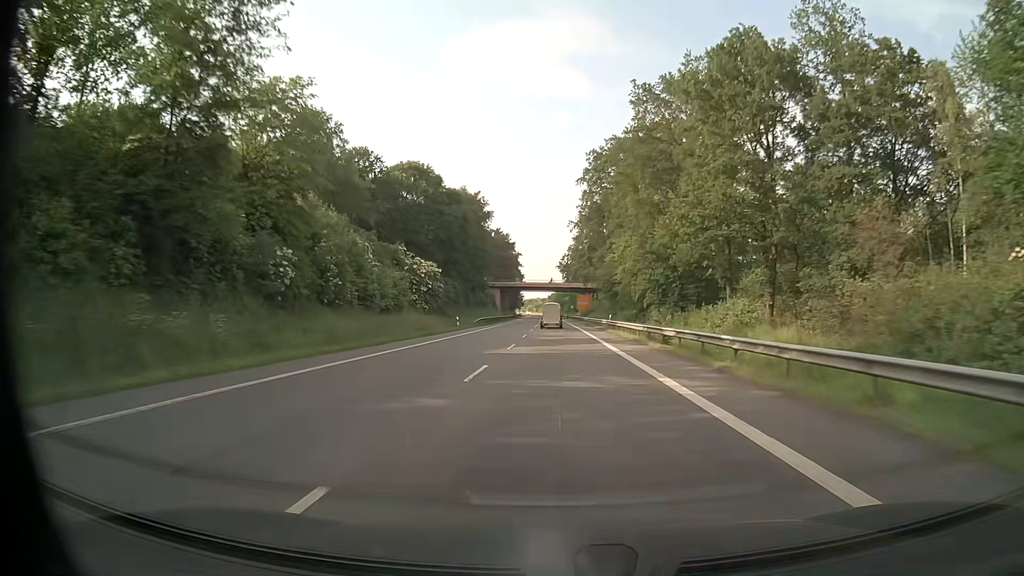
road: primary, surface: asphalt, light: Day
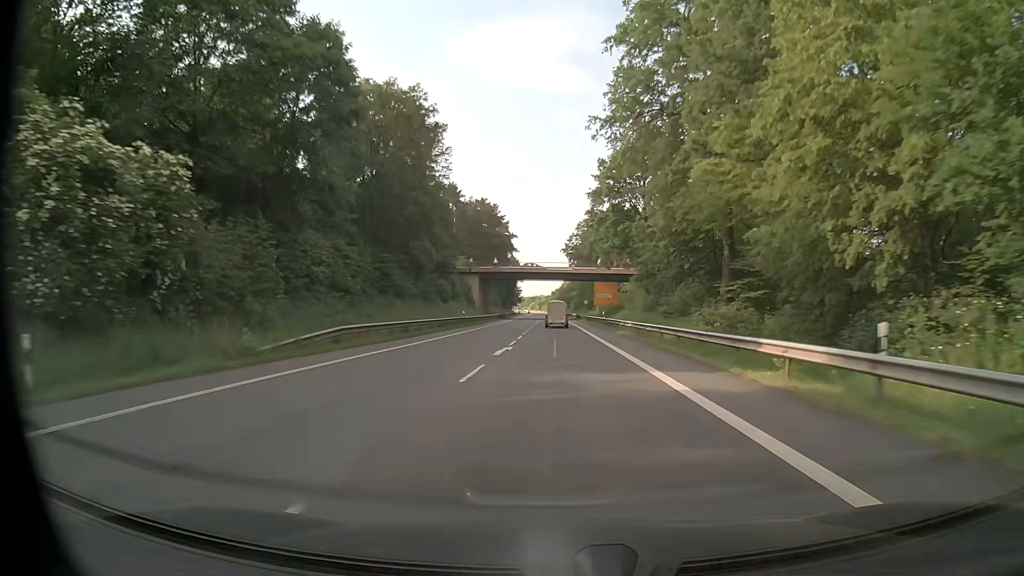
(-0.2, +48.1) m; -1°
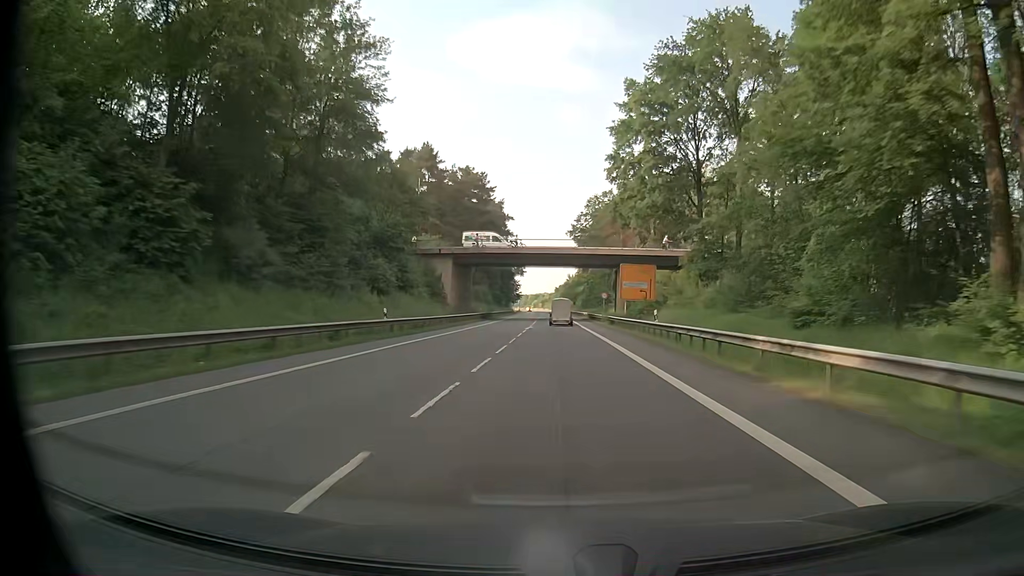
(0.0, +30.0) m; 0°
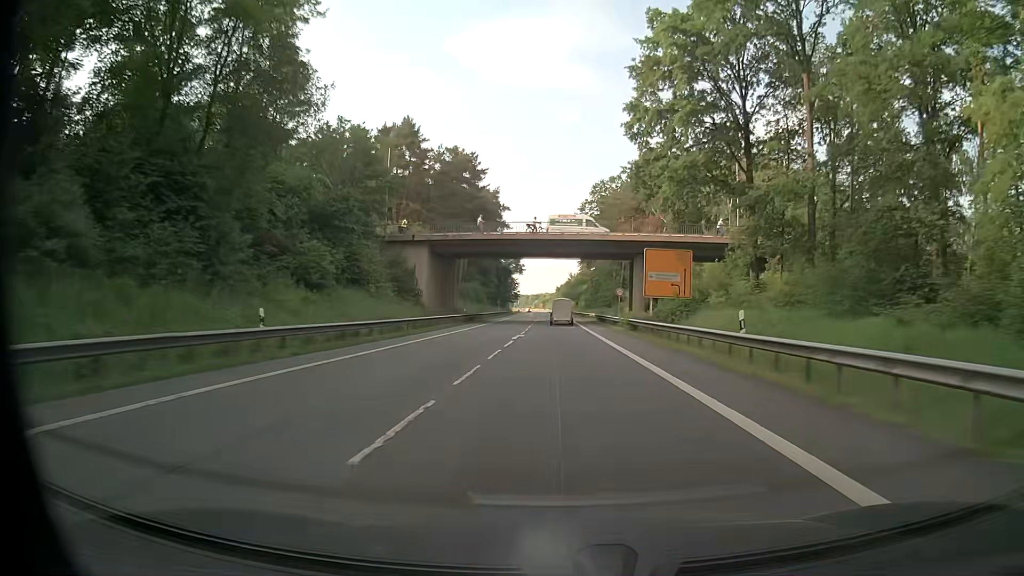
(0.0, +14.3) m; 0°
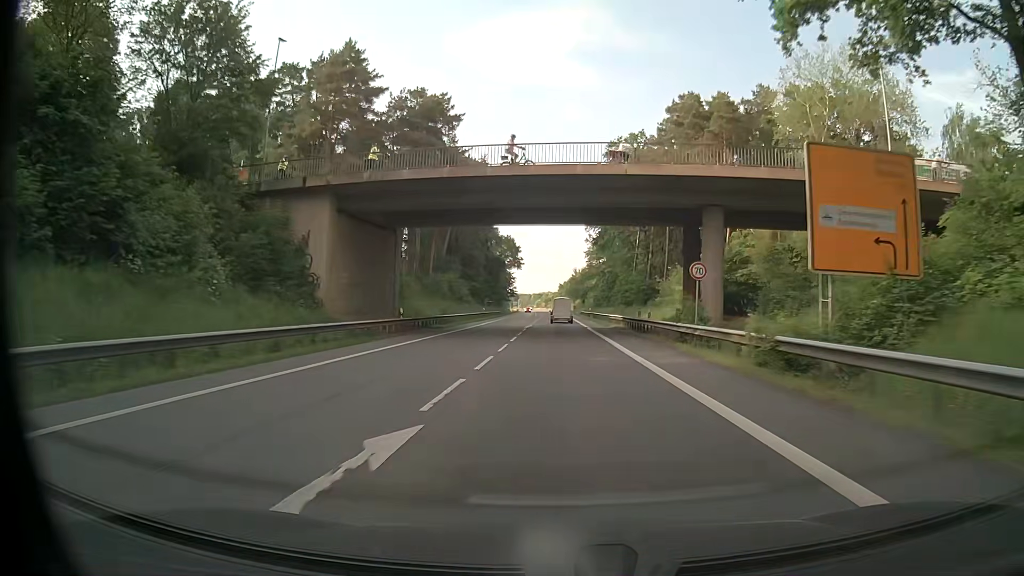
(-0.1, +26.5) m; -1°
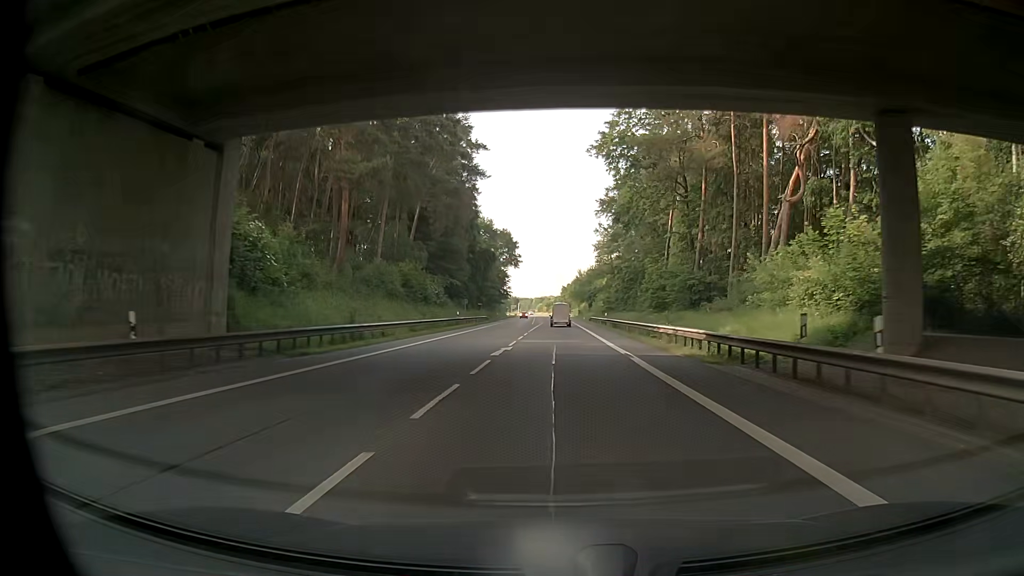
(0.0, +24.3) m; 0°
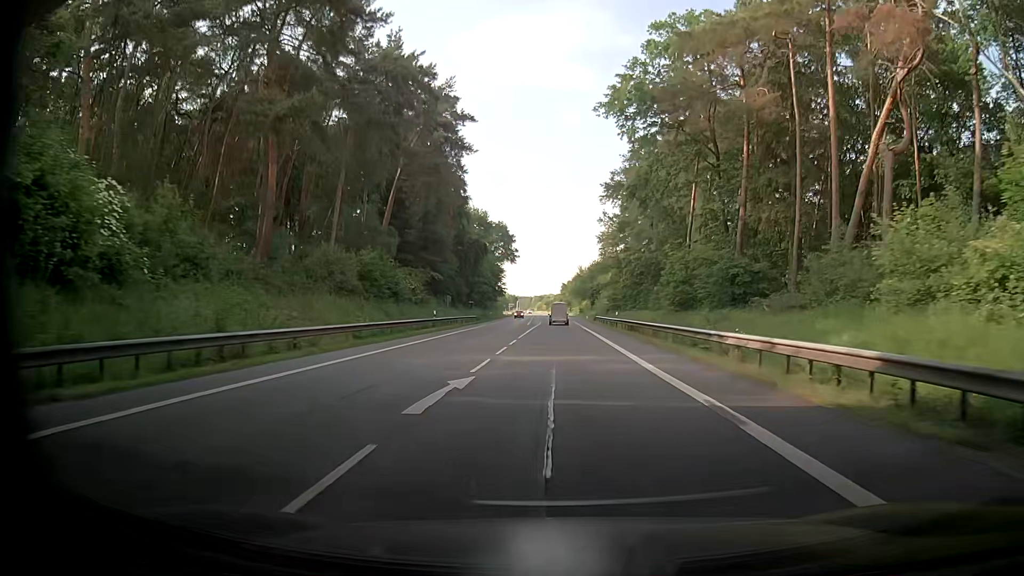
(+0.1, +11.5) m; 0°
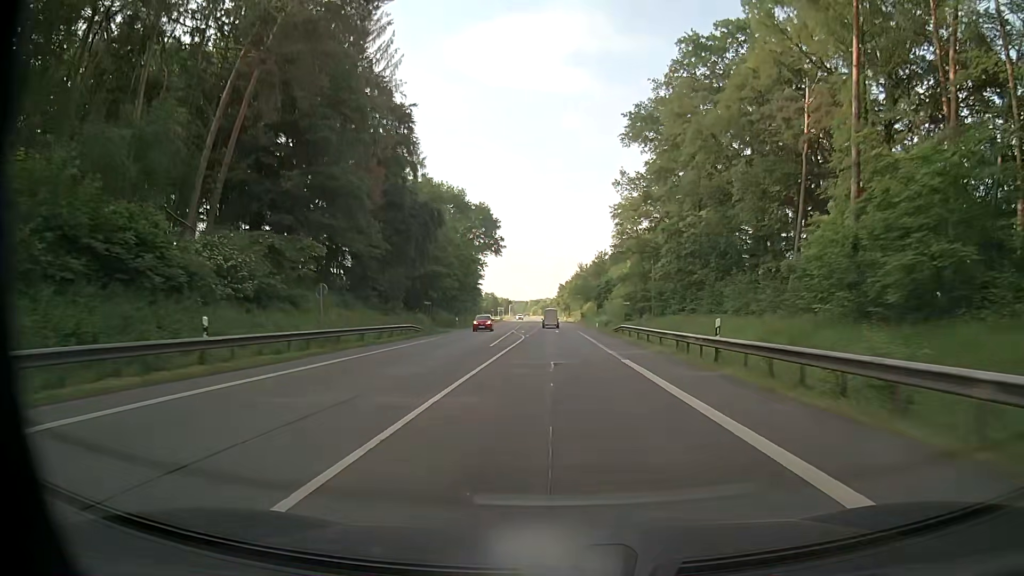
(0.0, +33.3) m; 0°
(0, +10) (0, +20) (0, +30) (0, +40) (0, +50) (0, +60) (0, +70) (0, +80) (0, +90) (-1, +100) m
